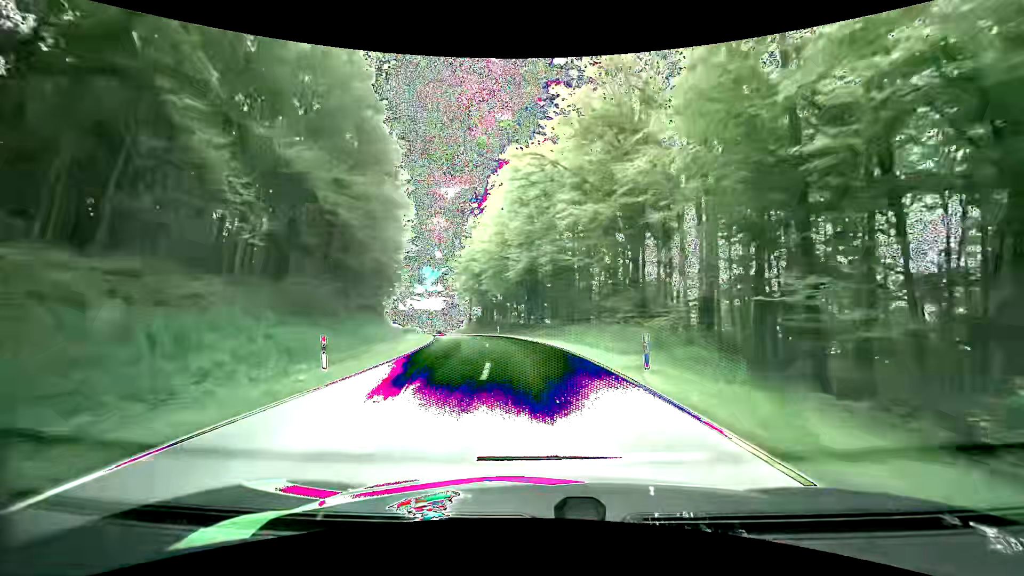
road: tertiary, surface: asphalt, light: Day
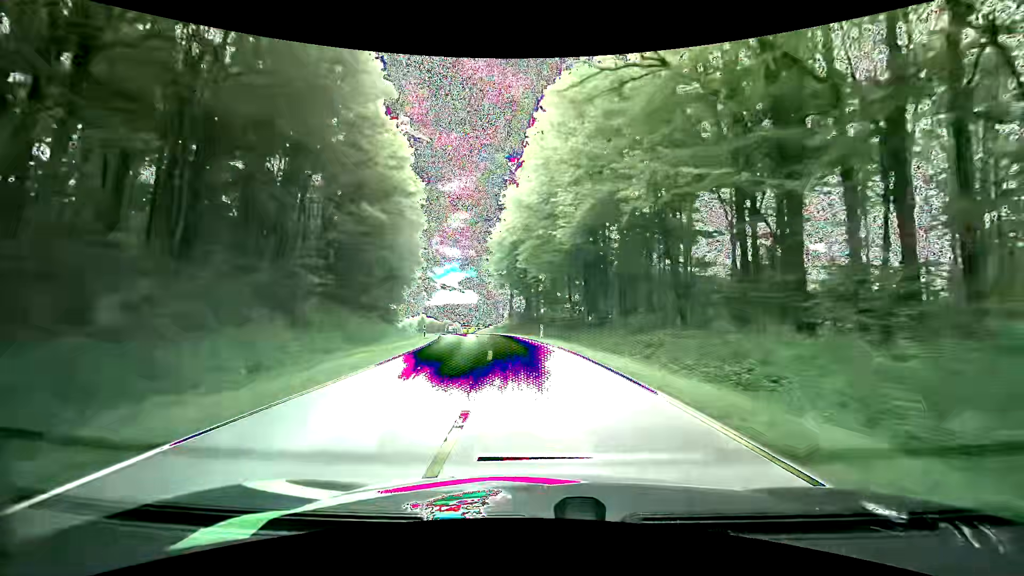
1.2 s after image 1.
(-1.0, +20.4) m; -5°
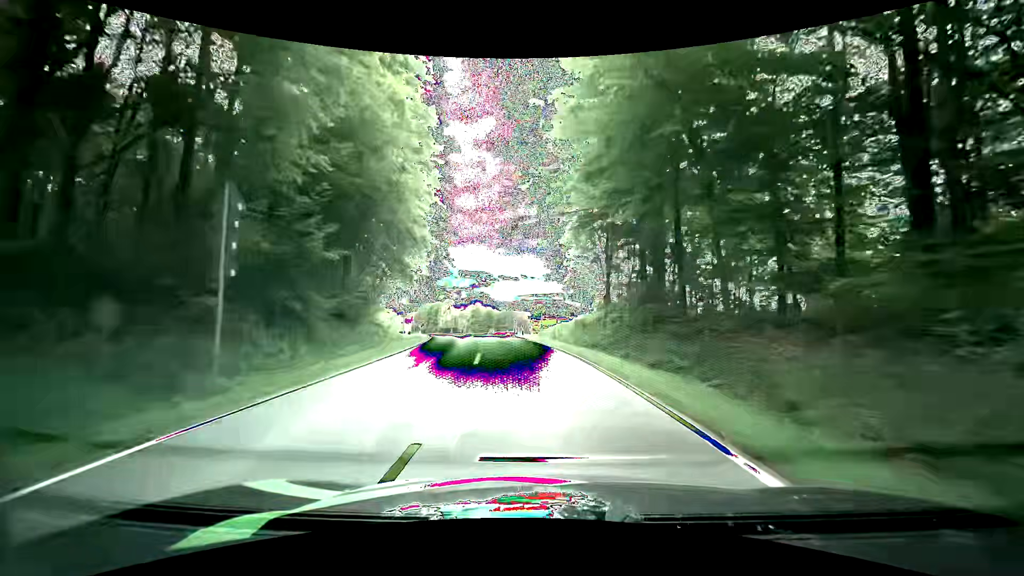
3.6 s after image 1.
(-3.3, +39.0) m; -9°
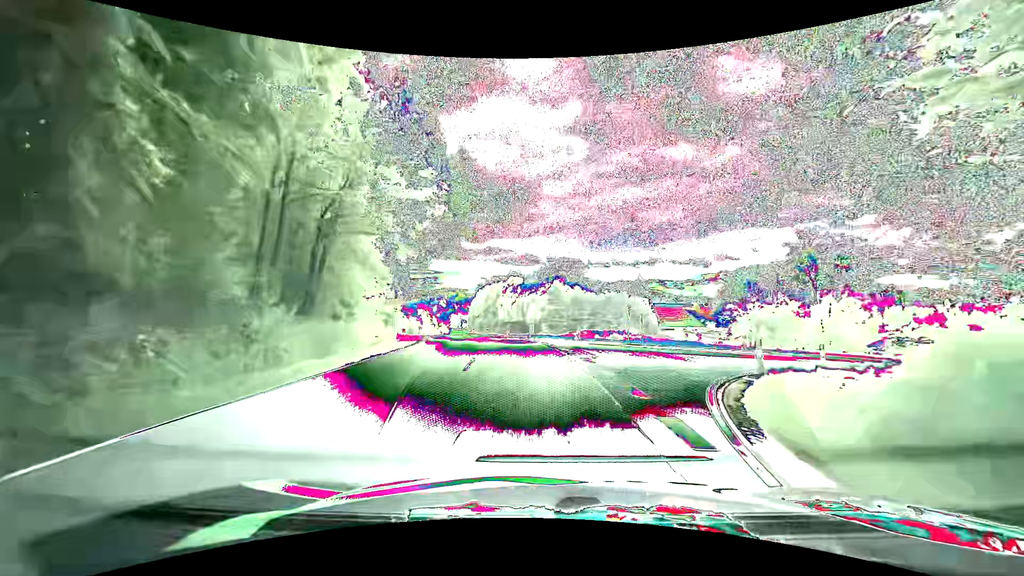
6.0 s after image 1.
(-3.1, +39.4) m; -10°
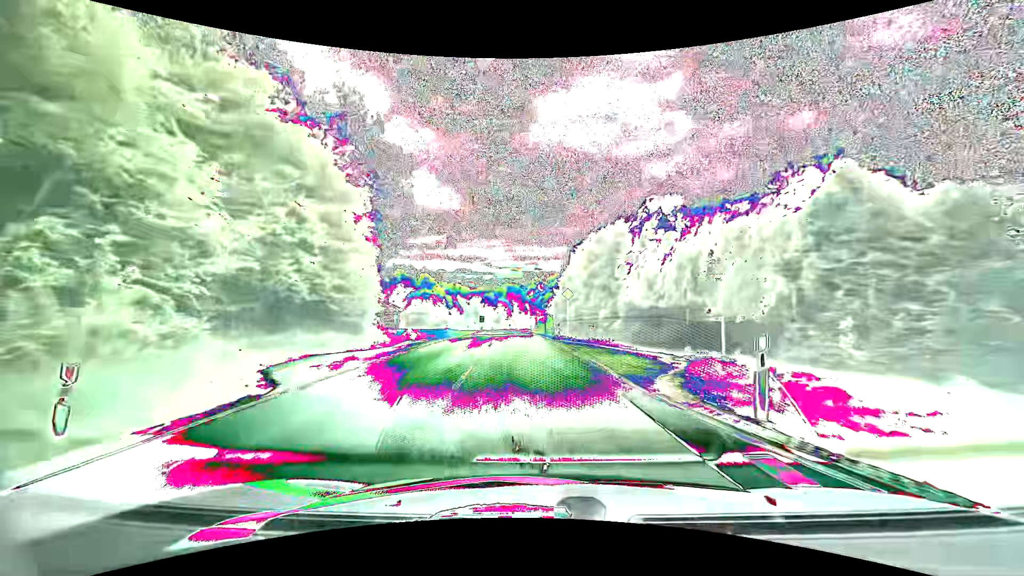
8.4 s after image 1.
(-4.7, +40.4) m; -12°
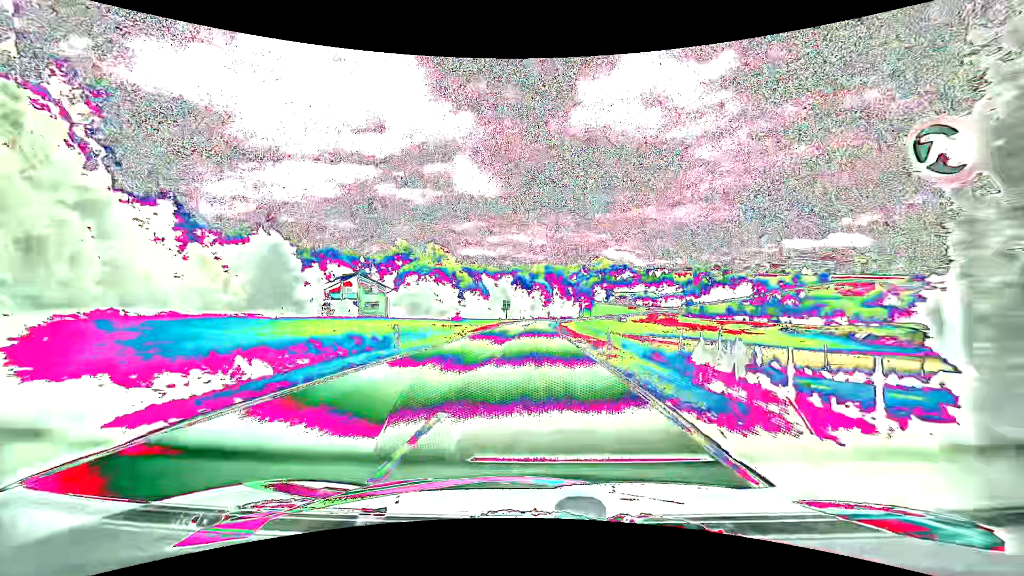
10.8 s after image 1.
(-2.3, +43.7) m; -5°
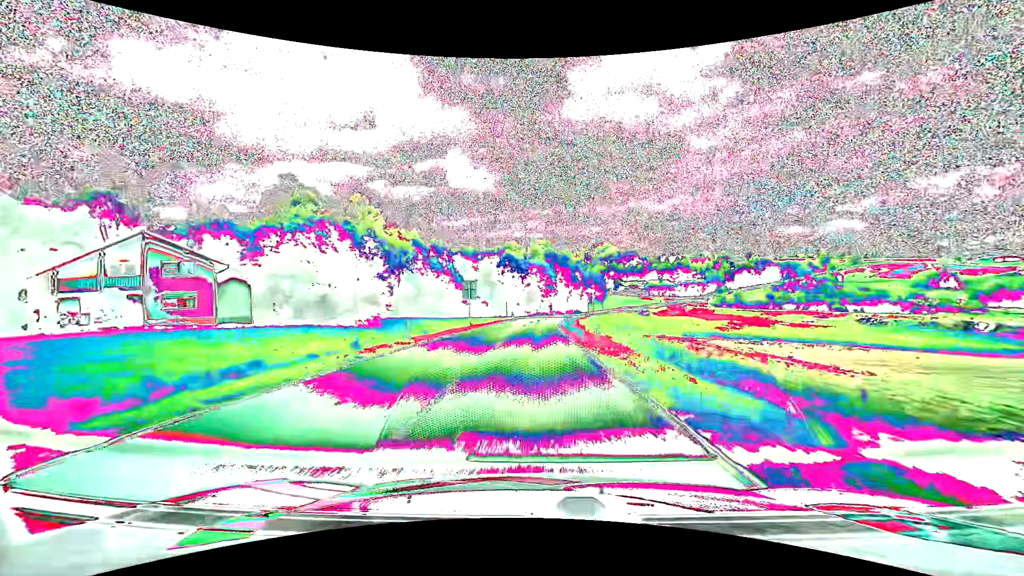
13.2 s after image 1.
(+0.1, +47.3) m; 0°
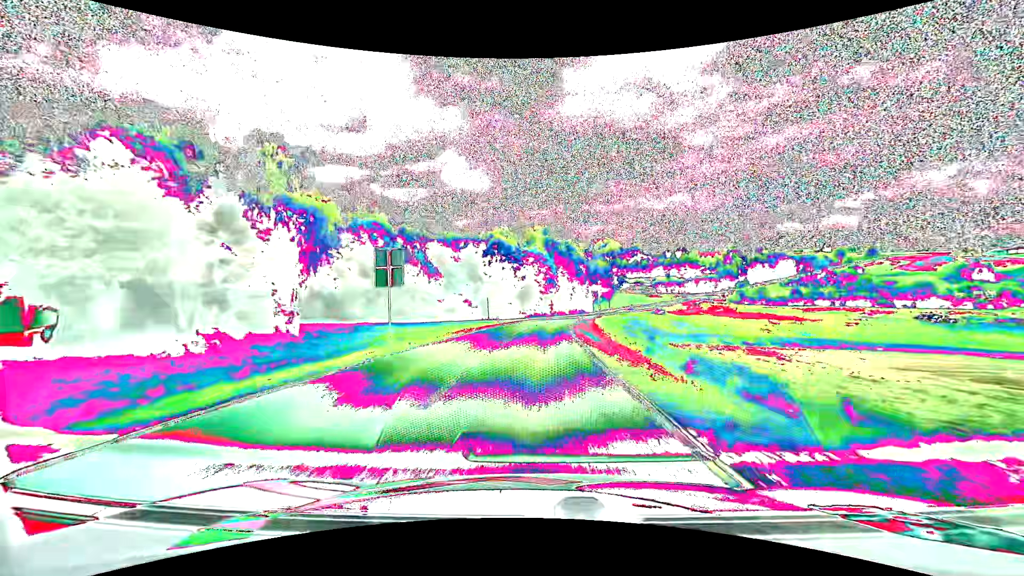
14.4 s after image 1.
(0.0, +23.3) m; 0°
